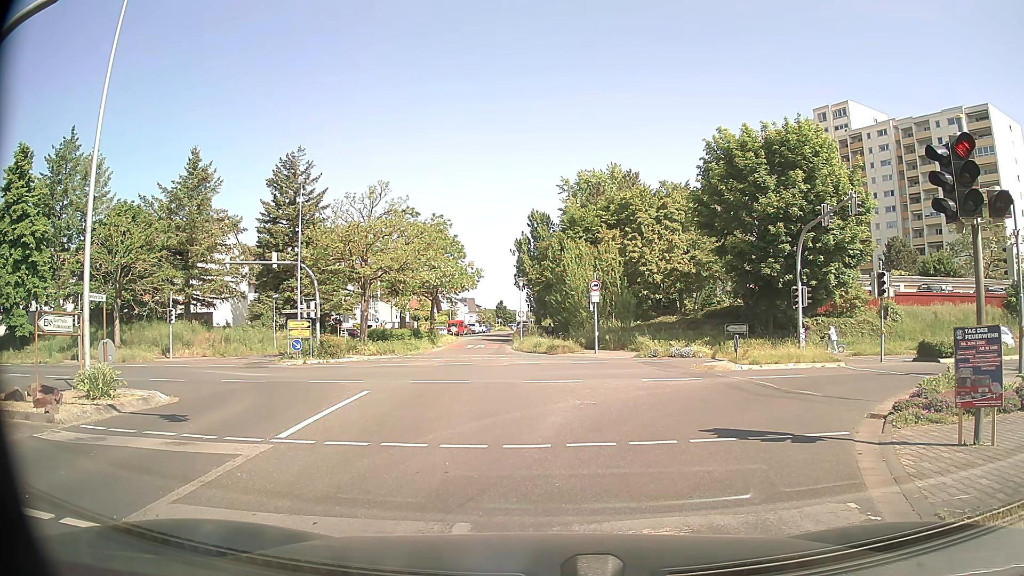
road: tertiary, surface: asphalt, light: Day
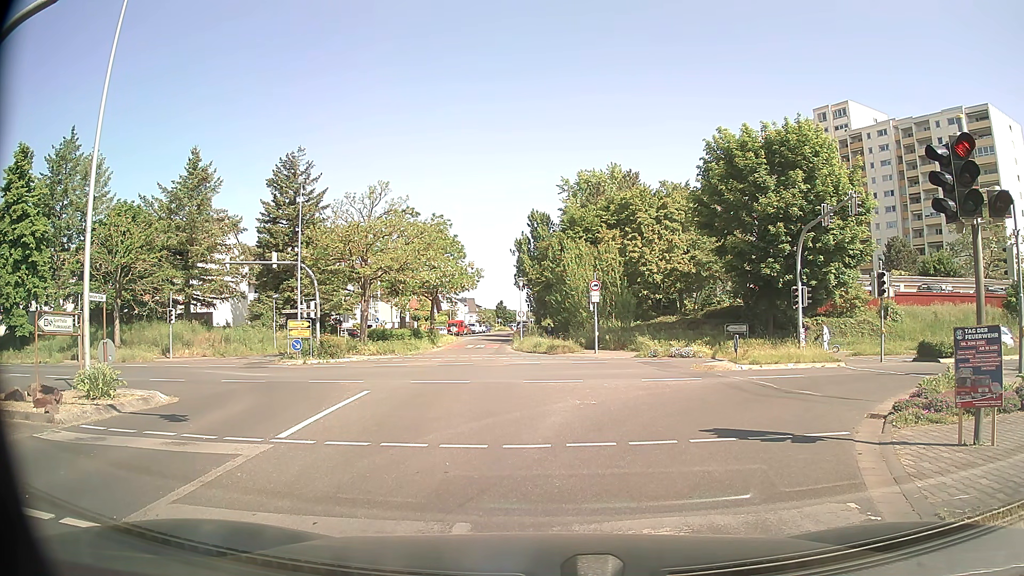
(0.0, 0.0) m; 0°
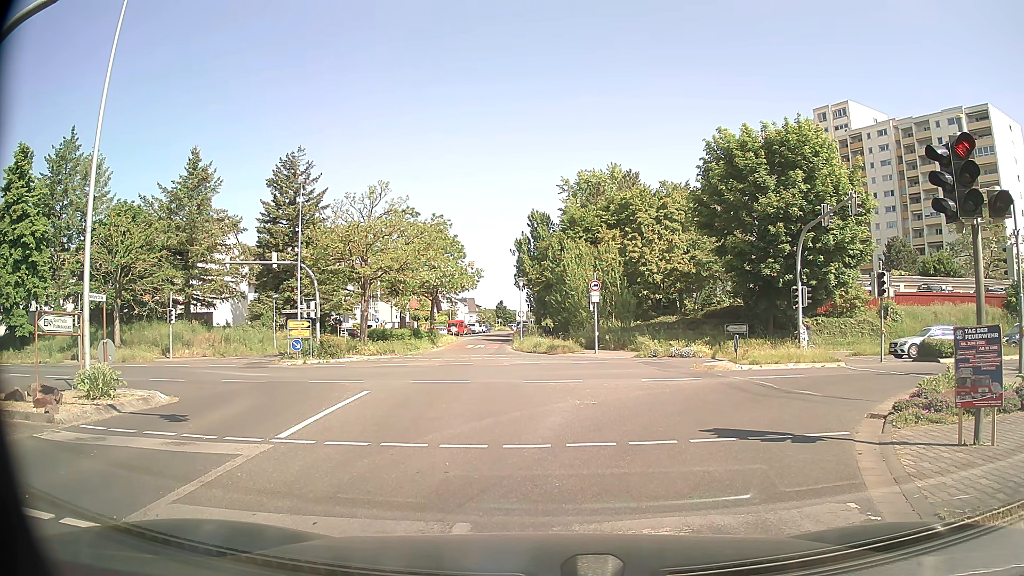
(0.0, 0.0) m; 0°
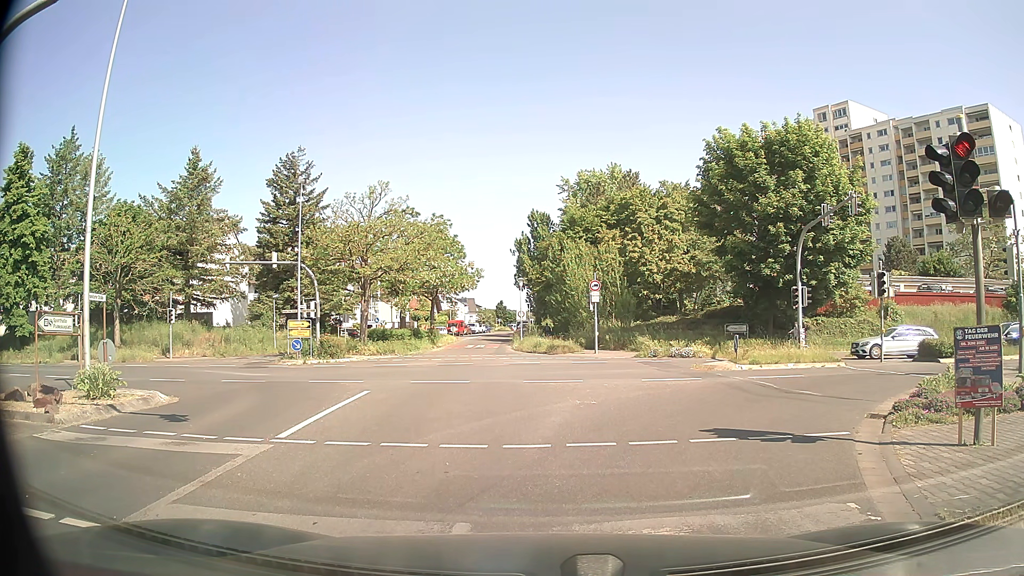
(0.0, 0.0) m; 0°
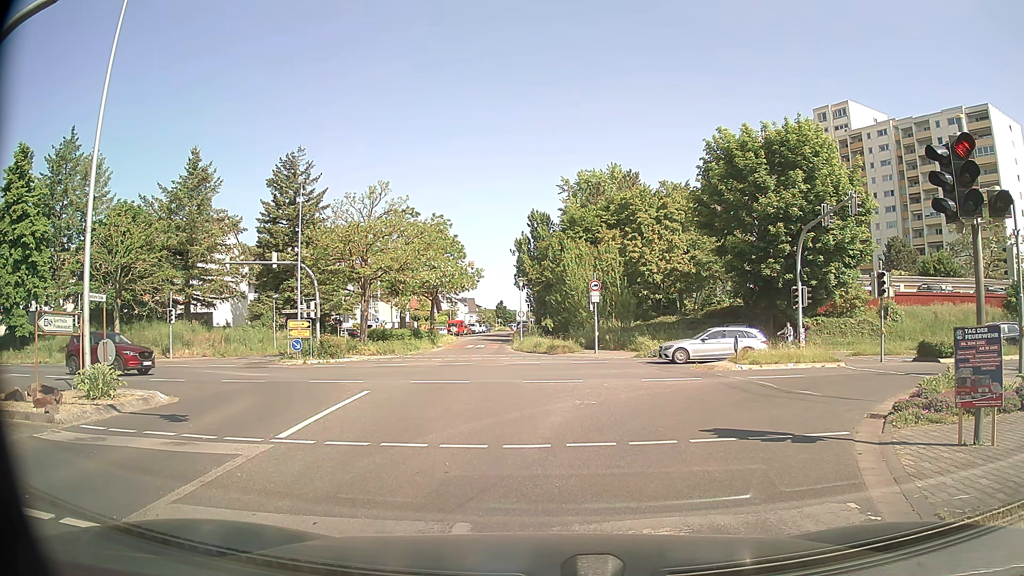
(0.0, 0.0) m; 0°
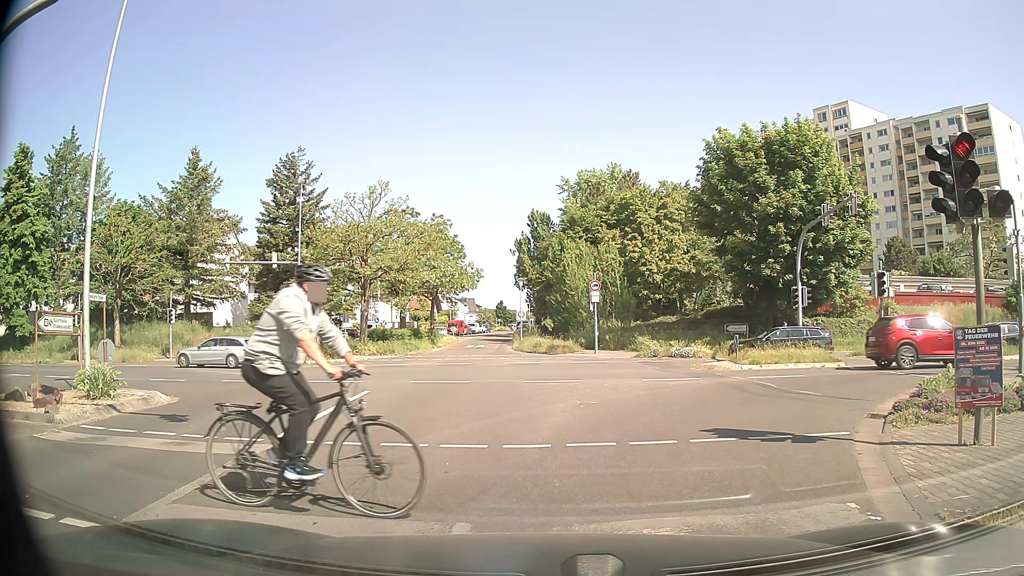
(0.0, 0.0) m; 0°
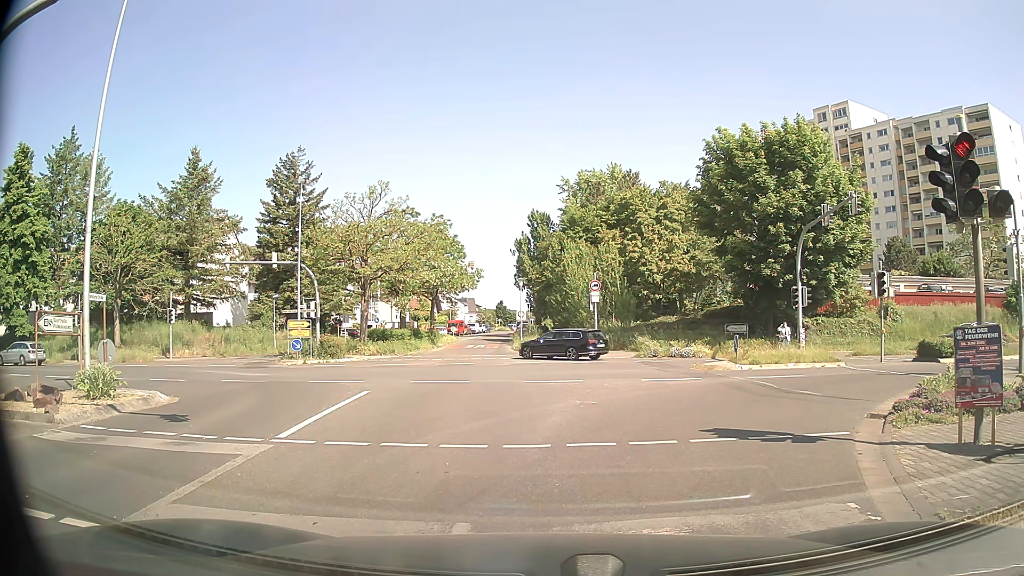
(0.0, 0.0) m; 0°
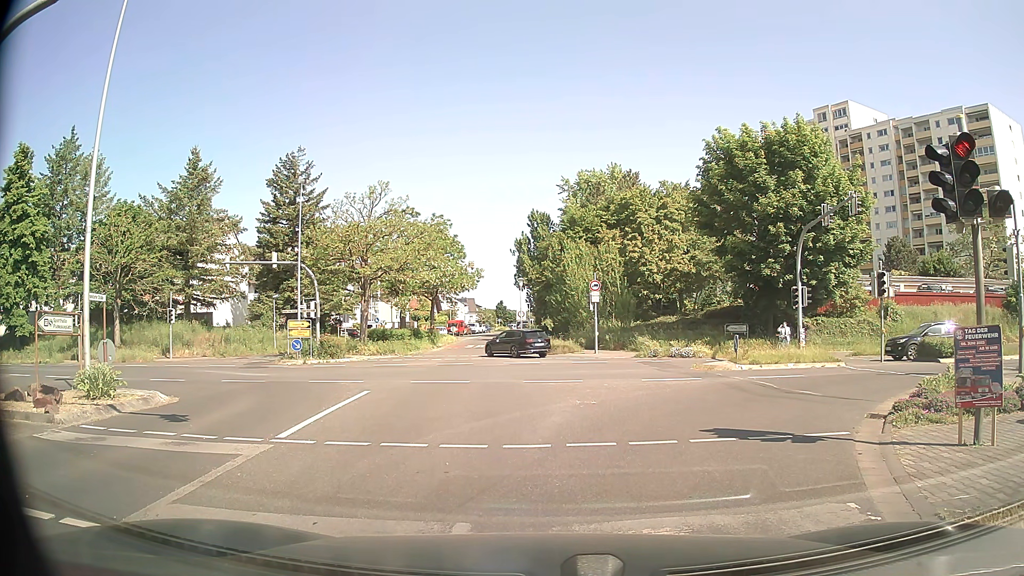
(0.0, 0.0) m; 0°
